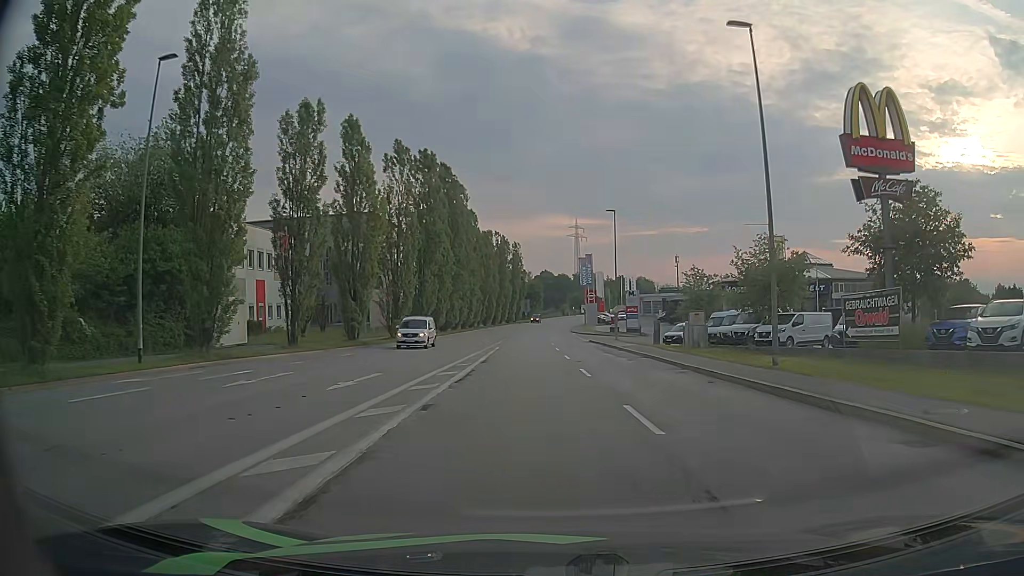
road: tertiary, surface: asphalt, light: Day
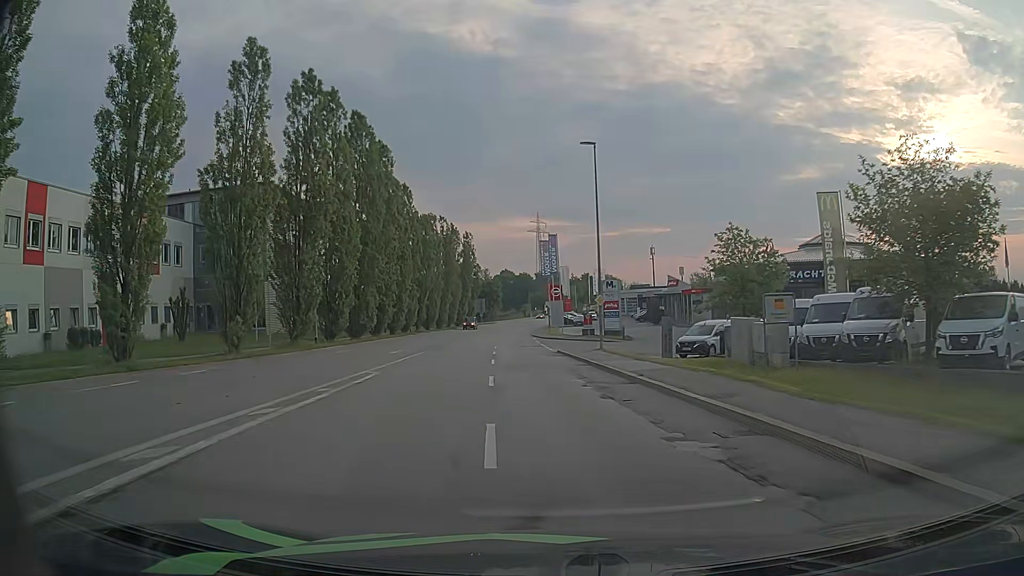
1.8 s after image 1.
(+1.0, +20.6) m; +4°
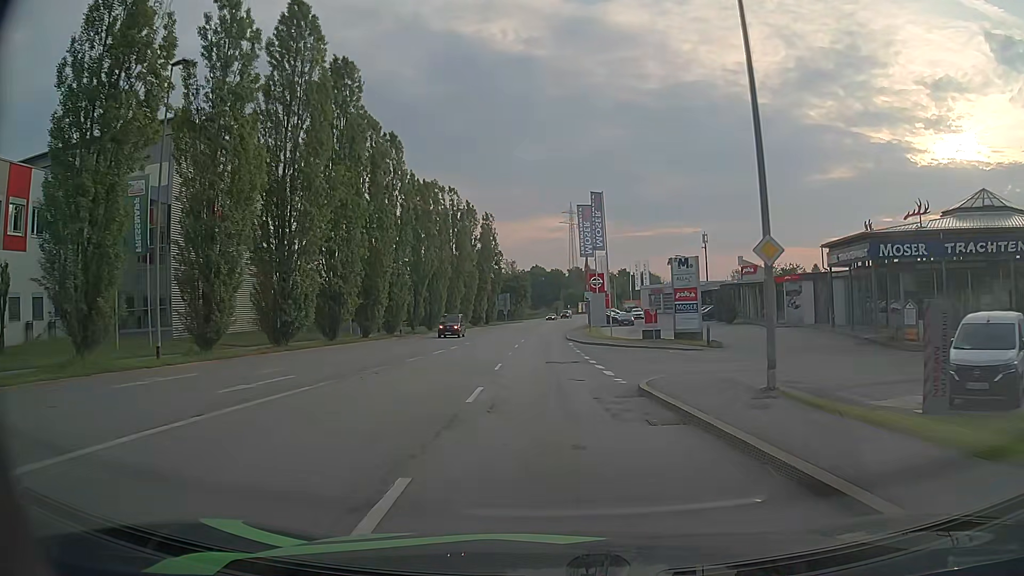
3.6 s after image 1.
(-0.9, +21.6) m; -3°
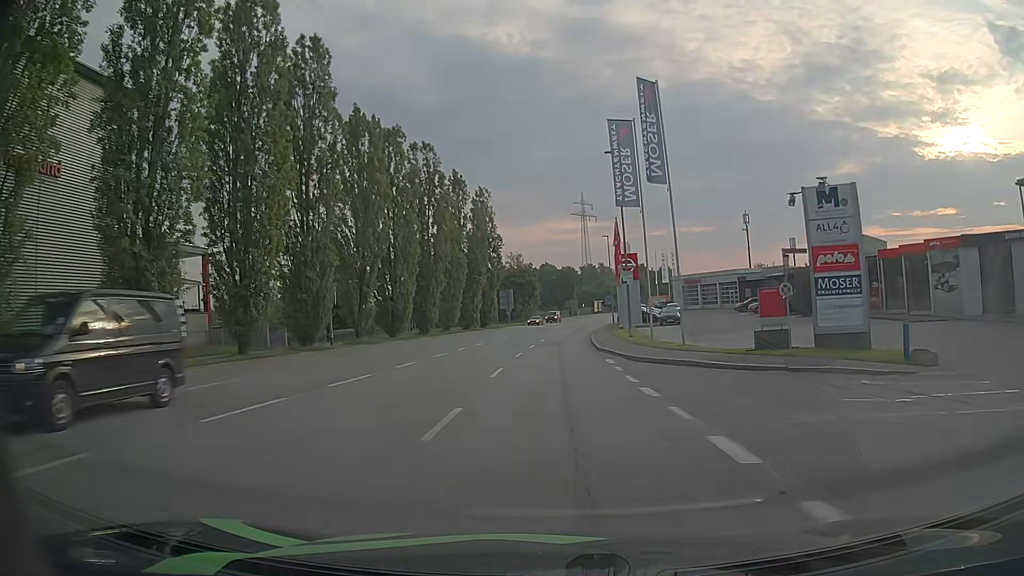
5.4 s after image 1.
(-0.2, +22.1) m; -1°
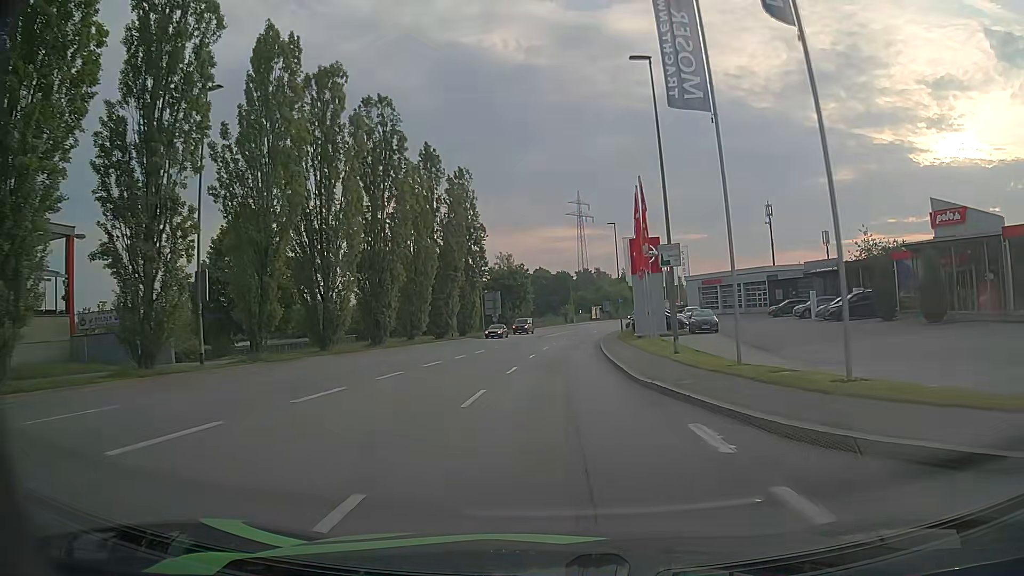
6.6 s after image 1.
(0.0, +14.6) m; +1°
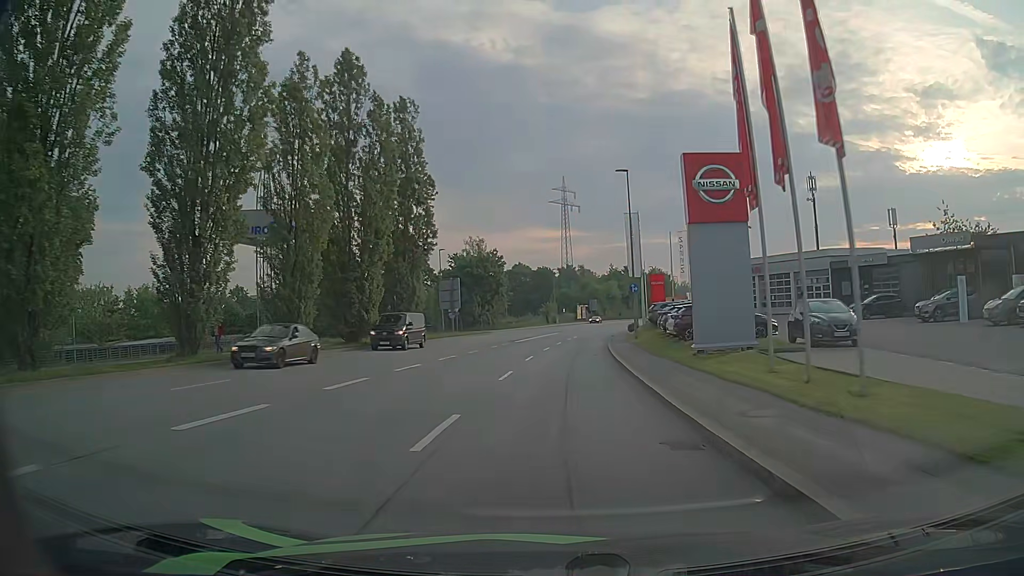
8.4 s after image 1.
(+0.3, +22.2) m; +2°
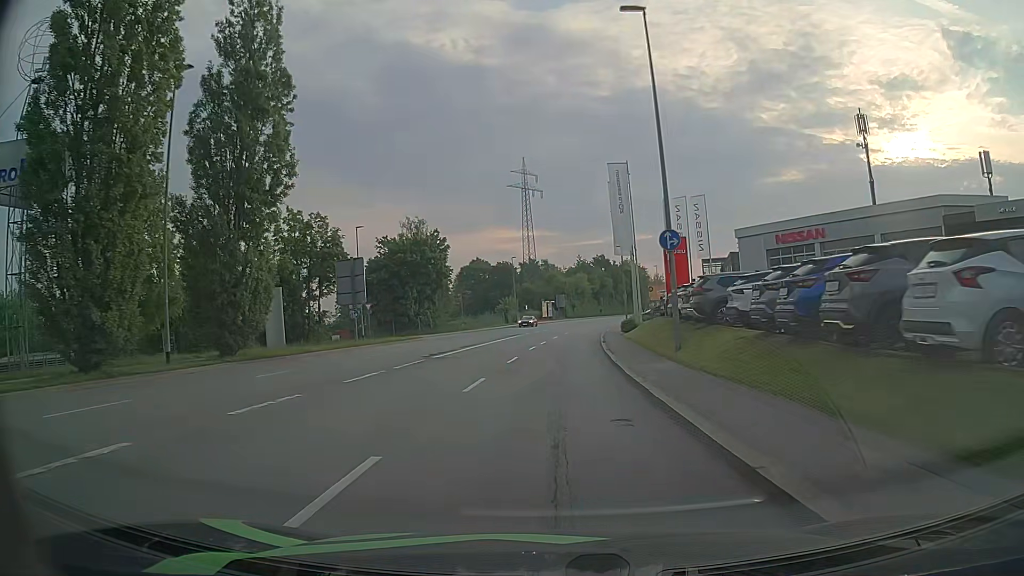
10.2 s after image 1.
(+0.6, +21.7) m; +3°
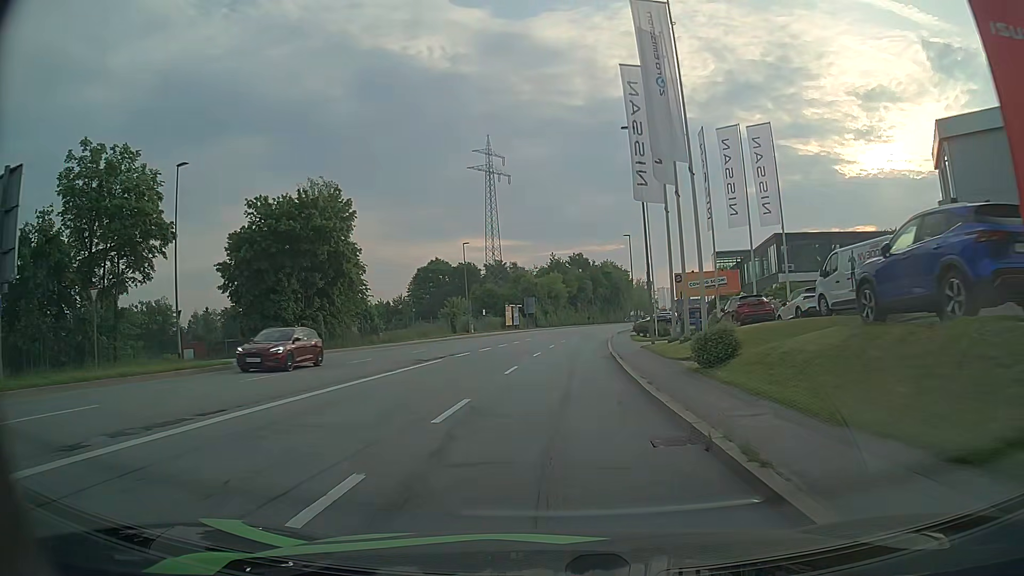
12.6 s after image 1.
(+0.6, +28.0) m; +2°
(0, +10) (0, +20) (+1, +30) (+1, +40) (+2, +50) (+4, +60) (+5, +70) (+6, +80) (+8, +90) (+10, +99) m
